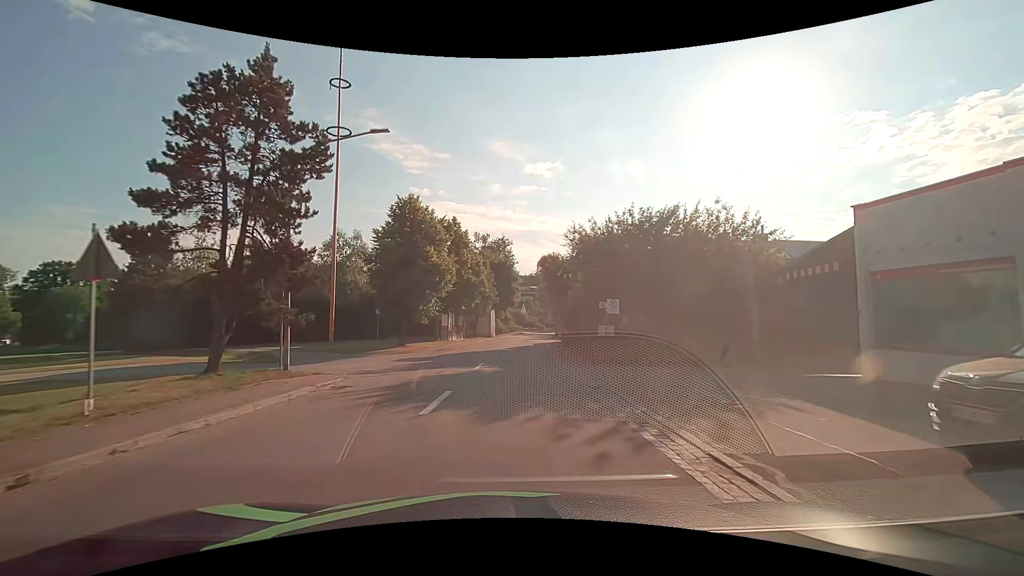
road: tertiary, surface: asphalt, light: Day
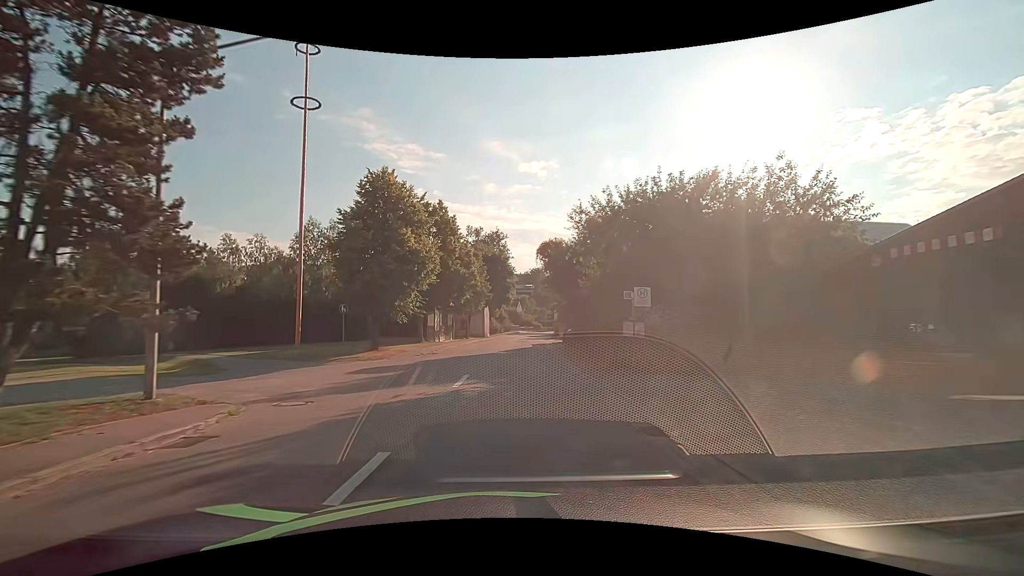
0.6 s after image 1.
(0.0, +5.4) m; 0°
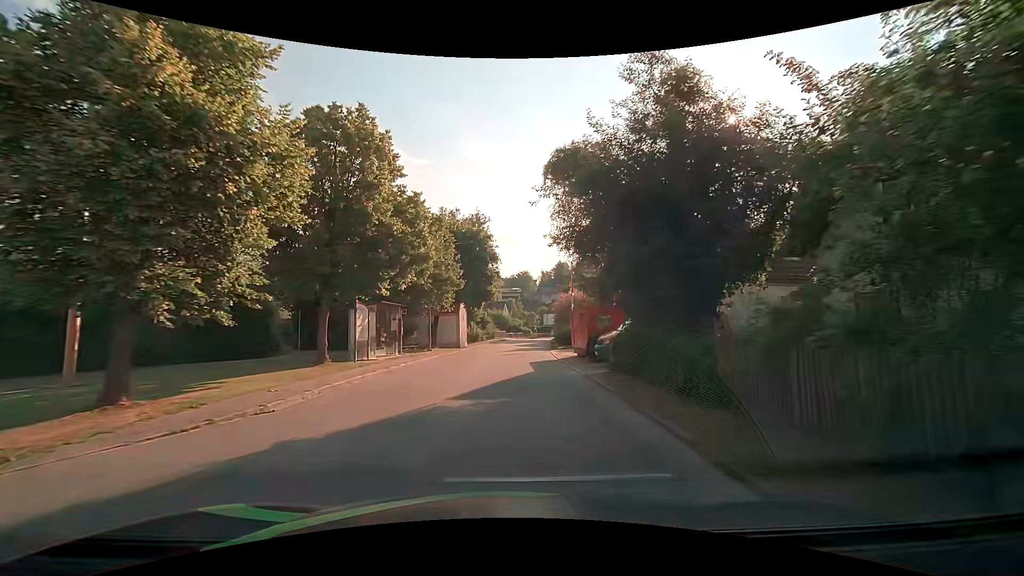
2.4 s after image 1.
(+0.2, +16.6) m; +1°
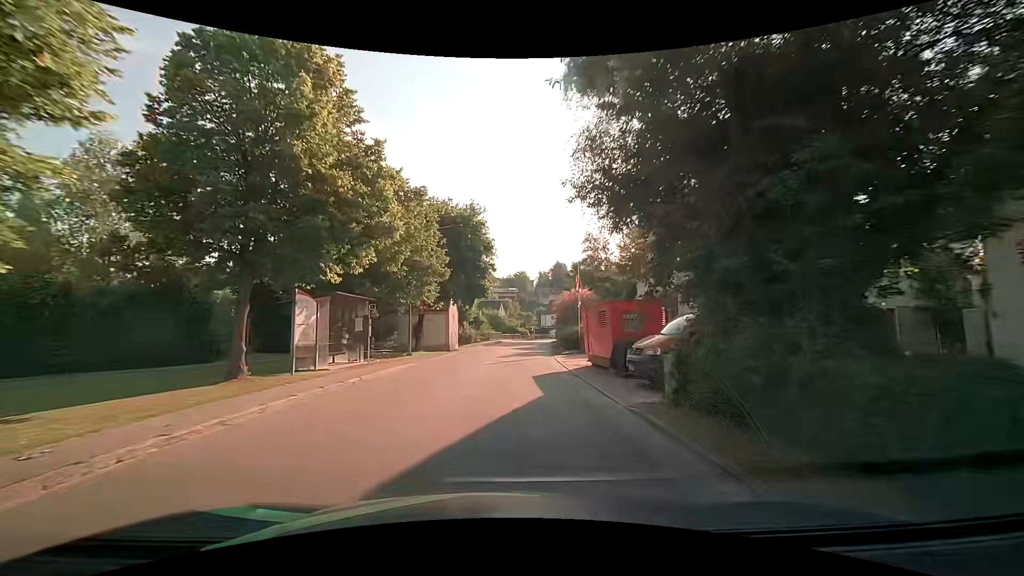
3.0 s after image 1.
(+0.1, +5.8) m; +1°
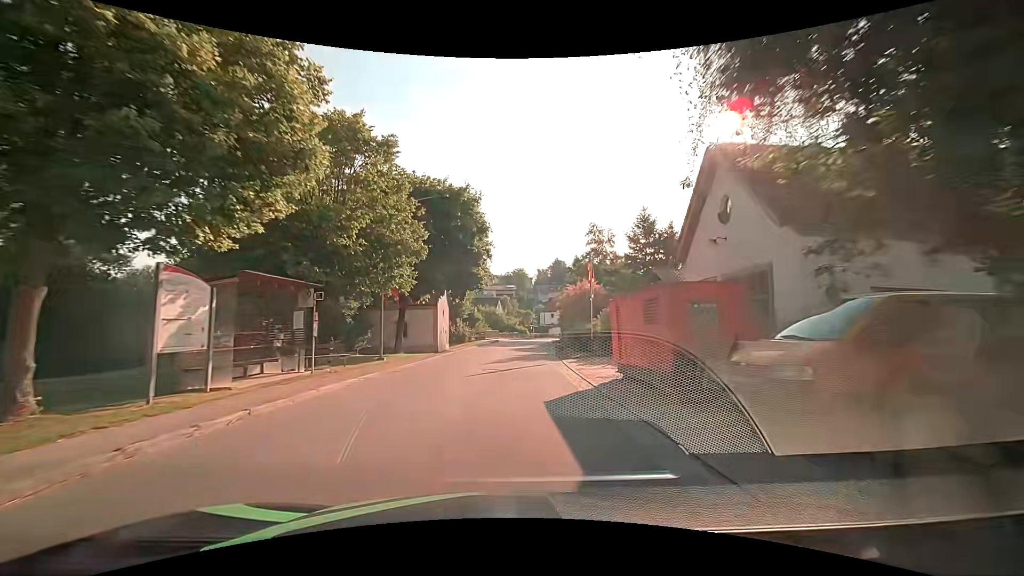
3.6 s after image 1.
(0.0, +6.0) m; -1°
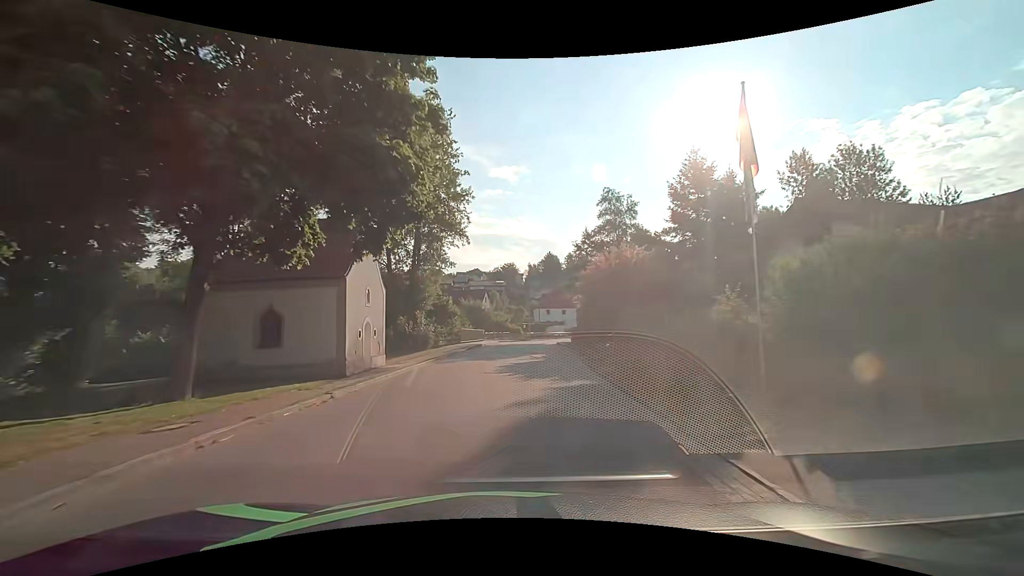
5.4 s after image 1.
(+0.4, +19.8) m; +2°
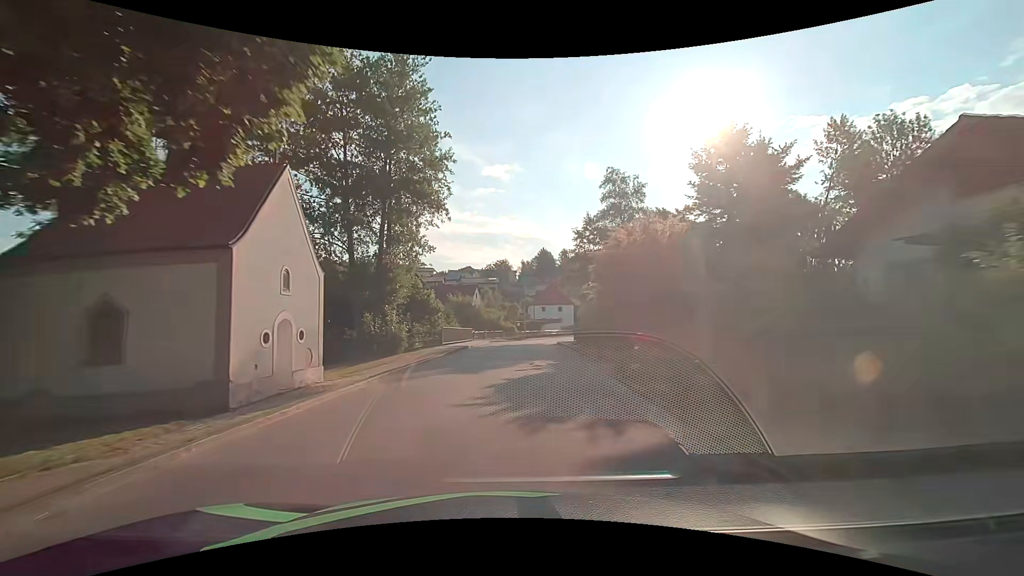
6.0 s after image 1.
(0.0, +7.0) m; +1°
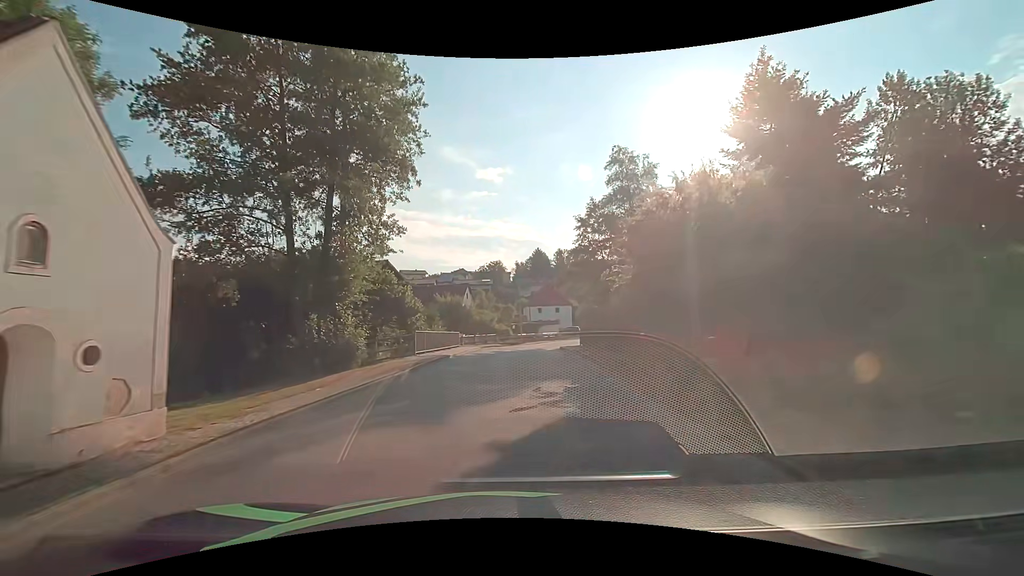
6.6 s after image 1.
(+0.1, +7.1) m; +1°
(0, +10) (0, +20) (+1, +30) (+2, +40) (+4, +50) (+7, +59) (+11, +68) (+16, +77) (+20, +86) (+25, +95) m
